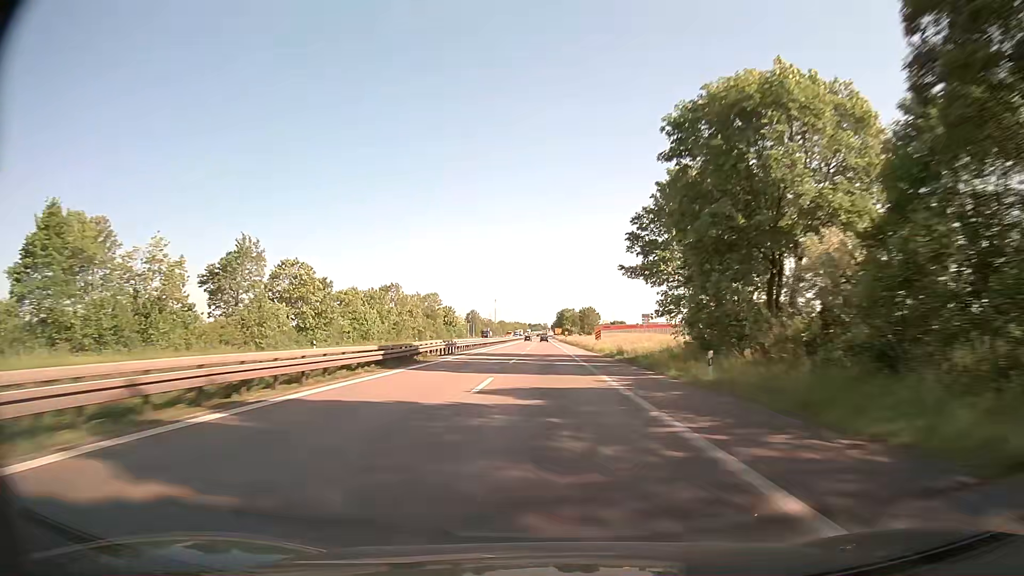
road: trunk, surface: asphalt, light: Day
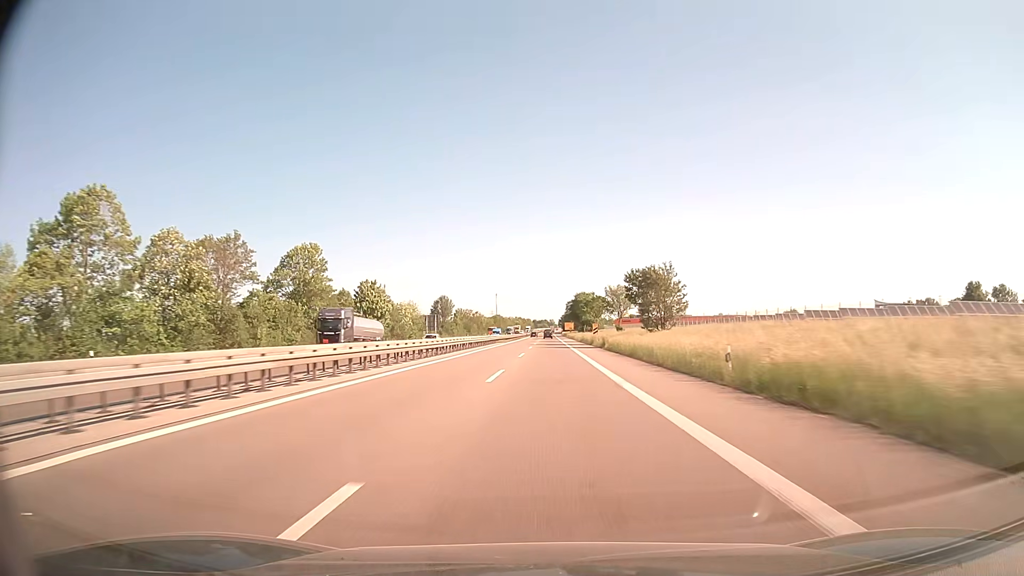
(-0.5, +87.4) m; -1°
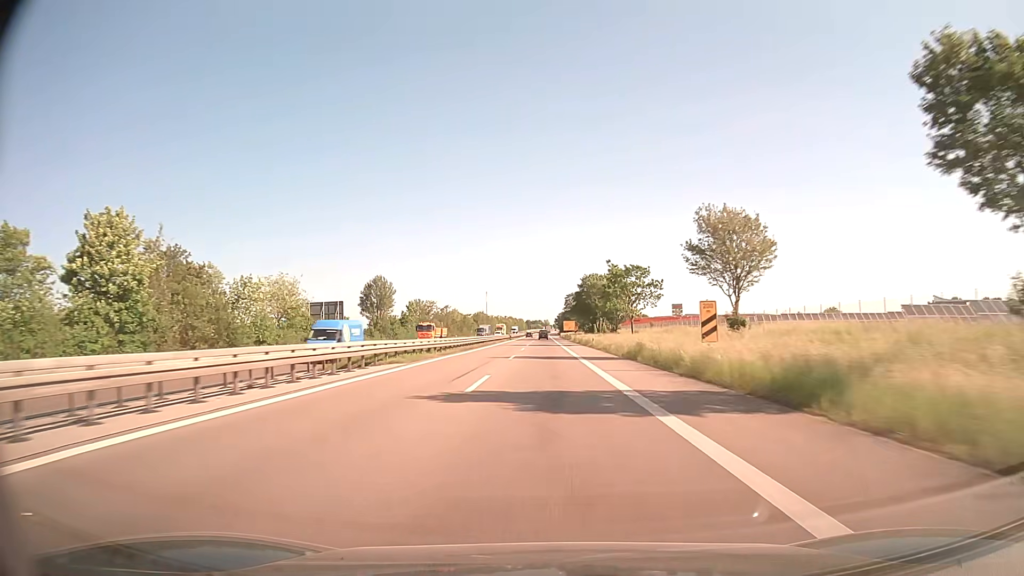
(+0.2, +62.9) m; 0°
(0, +10) (0, +20) (0, +30) (0, +40) (0, +50) (0, +60) (0, +70) (0, +80) (0, +90) (0, +100) m
